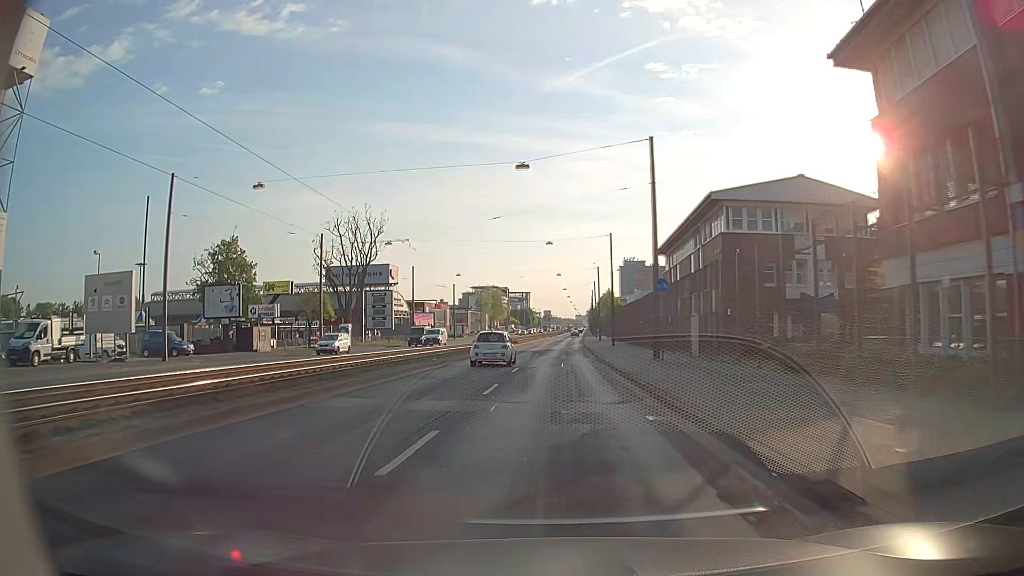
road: primary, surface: asphalt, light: Day
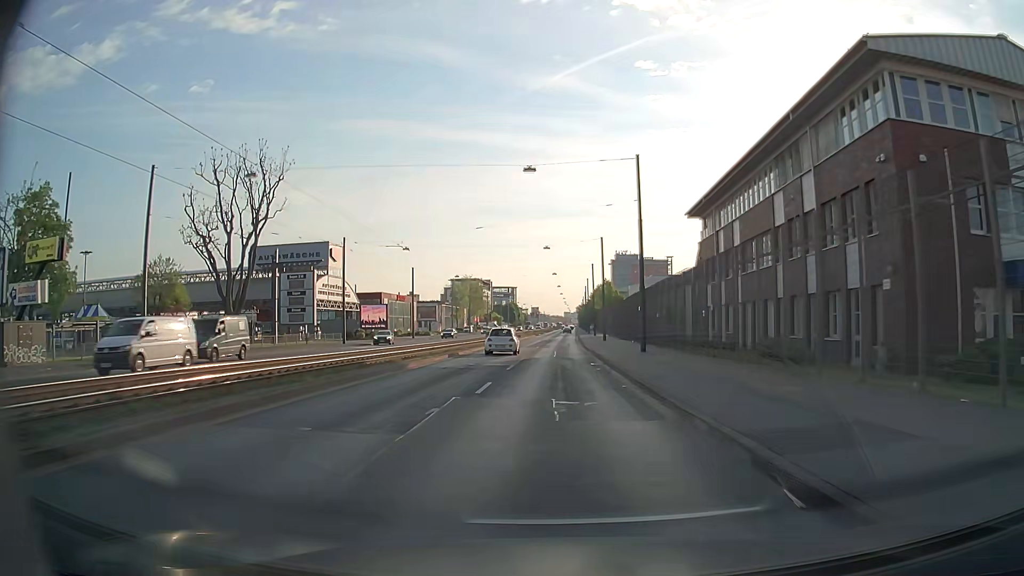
(+0.1, +27.8) m; 0°
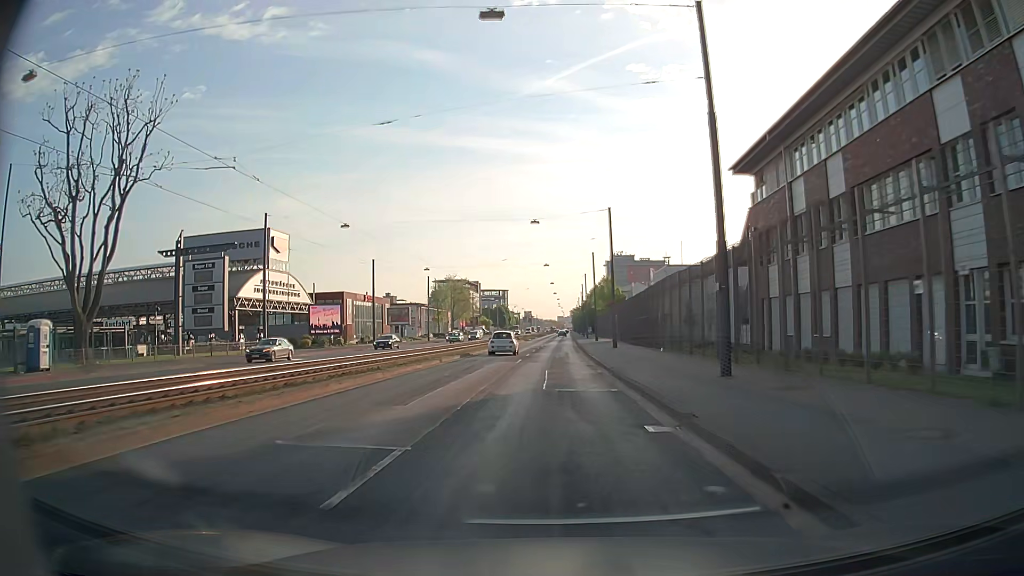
(+0.2, +18.4) m; 0°
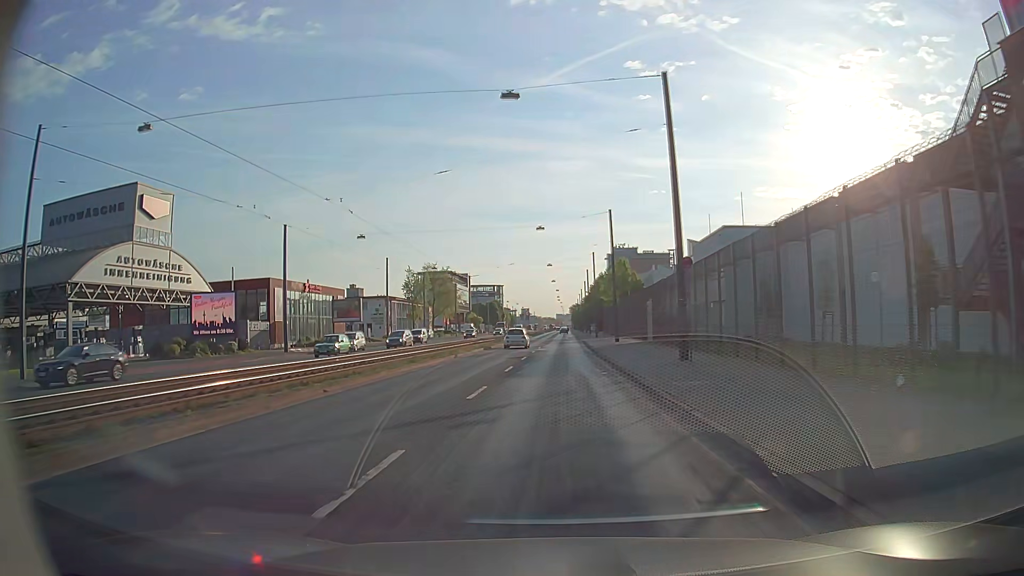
(+0.2, +27.3) m; 0°
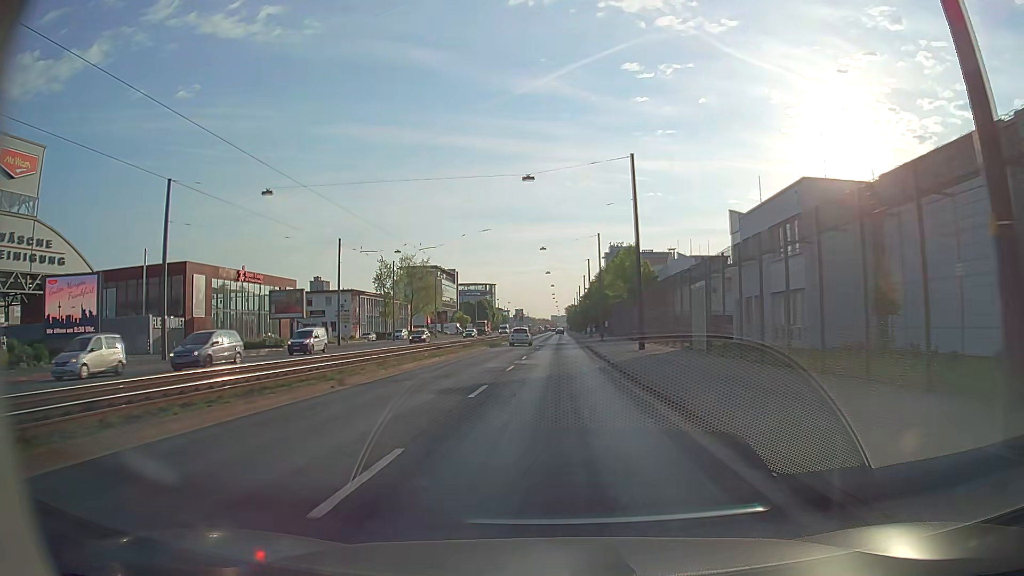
(+0.1, +18.0) m; 0°
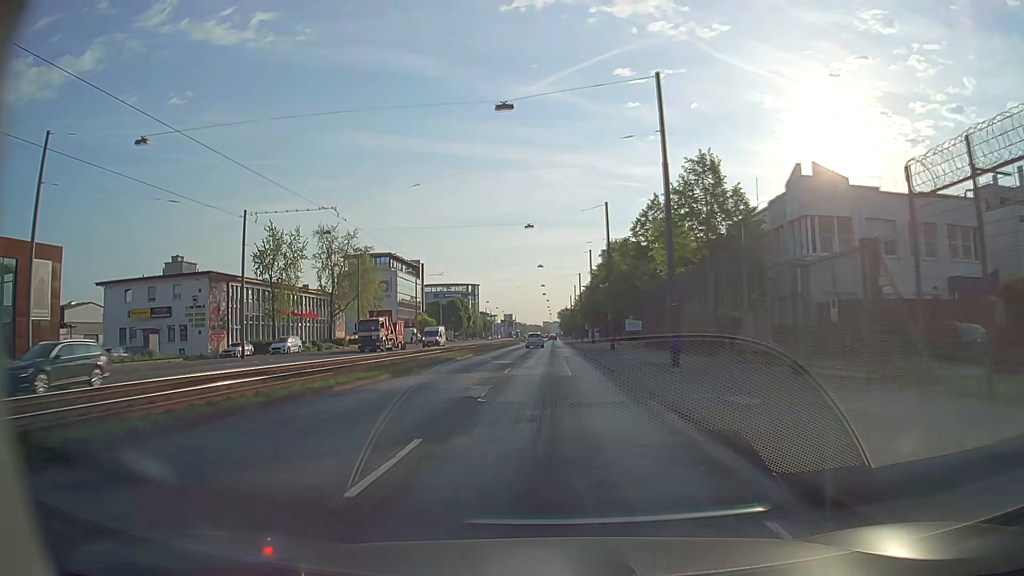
(+0.5, +44.0) m; +1°
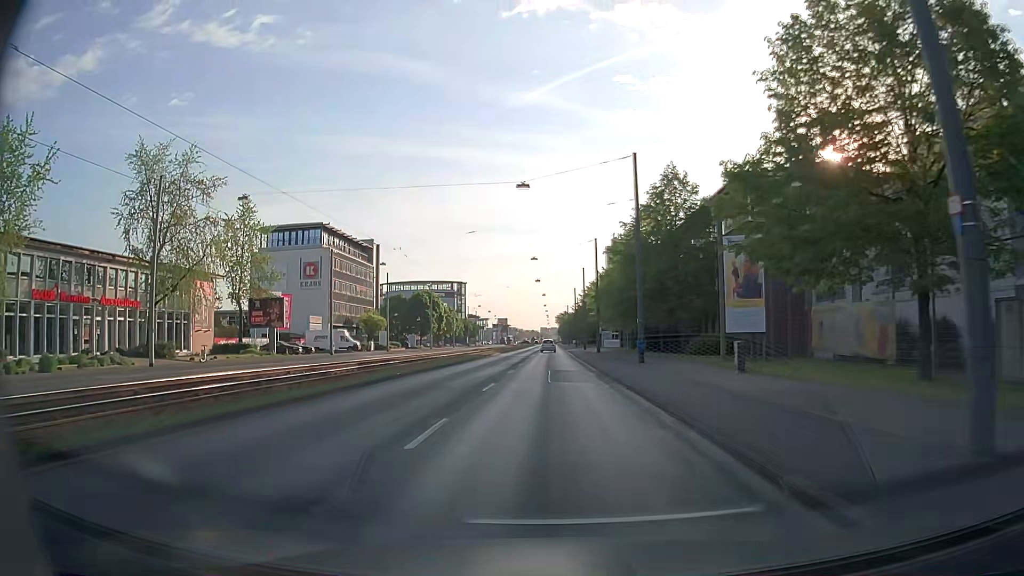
(-0.1, +42.5) m; 0°
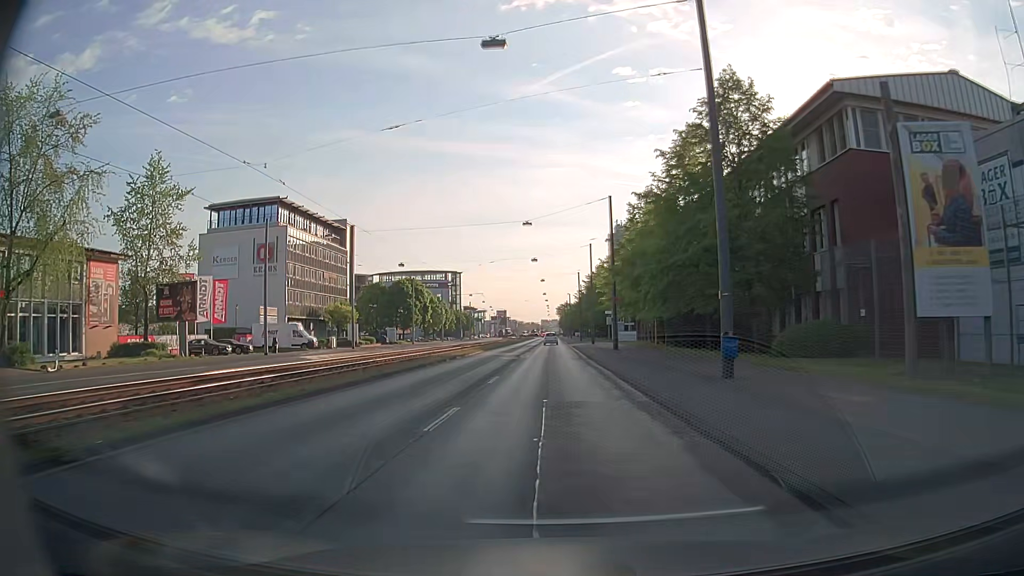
(-0.1, +16.5) m; 0°
(0, +10) (0, +20) (0, +30) (0, +40) (0, +50) (0, +60) (0, +70) (-1, +80) (-1, +90) (-1, +100) m
